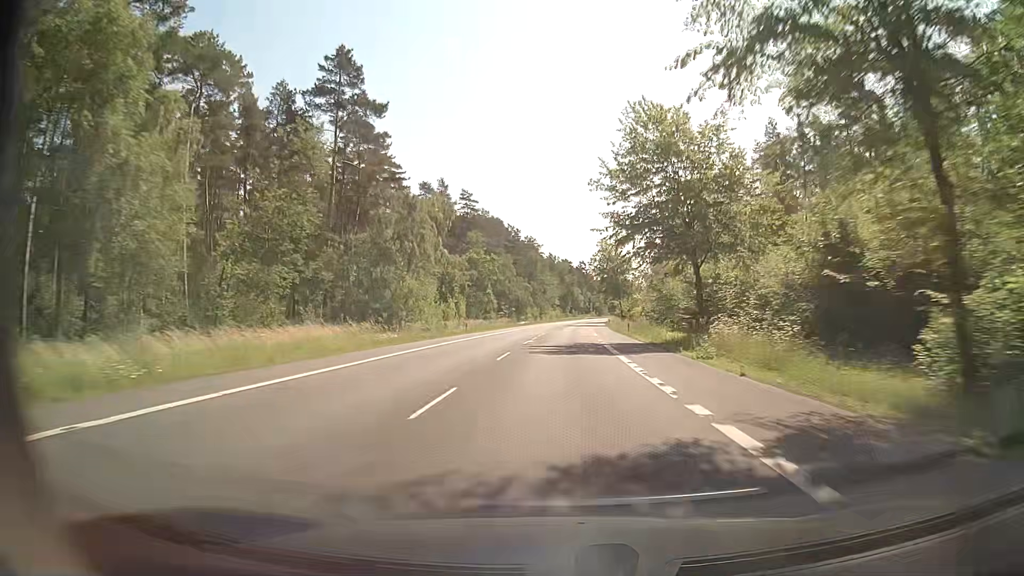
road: secondary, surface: asphalt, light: Day
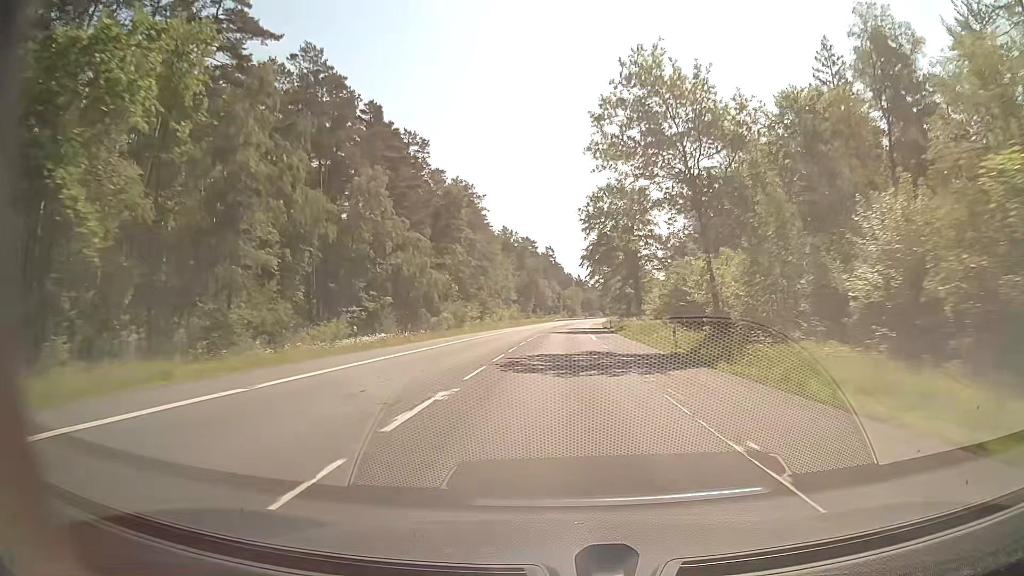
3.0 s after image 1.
(+1.8, +79.0) m; +3°
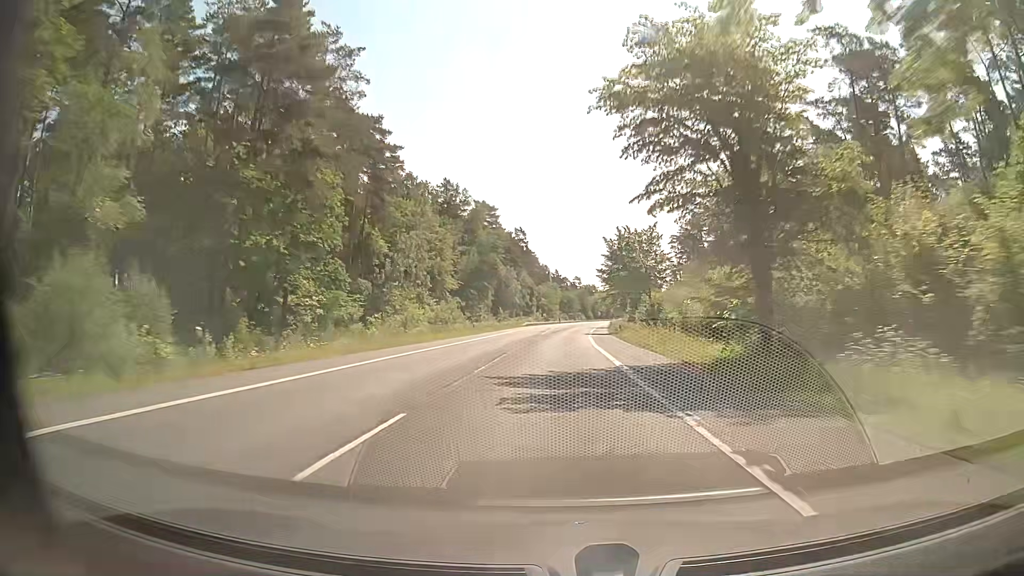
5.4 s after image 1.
(+1.2, +63.3) m; +2°
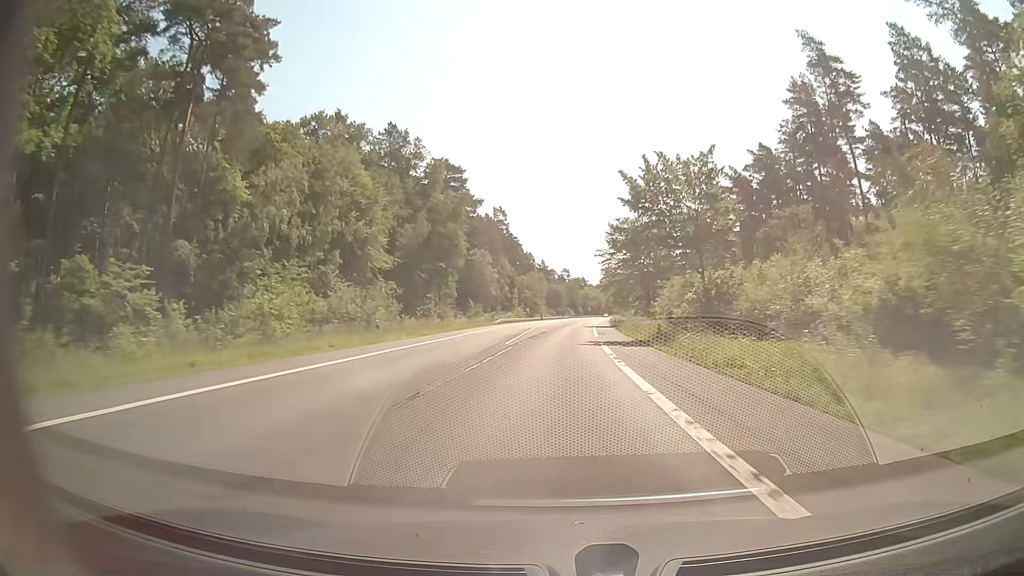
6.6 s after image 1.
(+0.3, +31.6) m; +1°
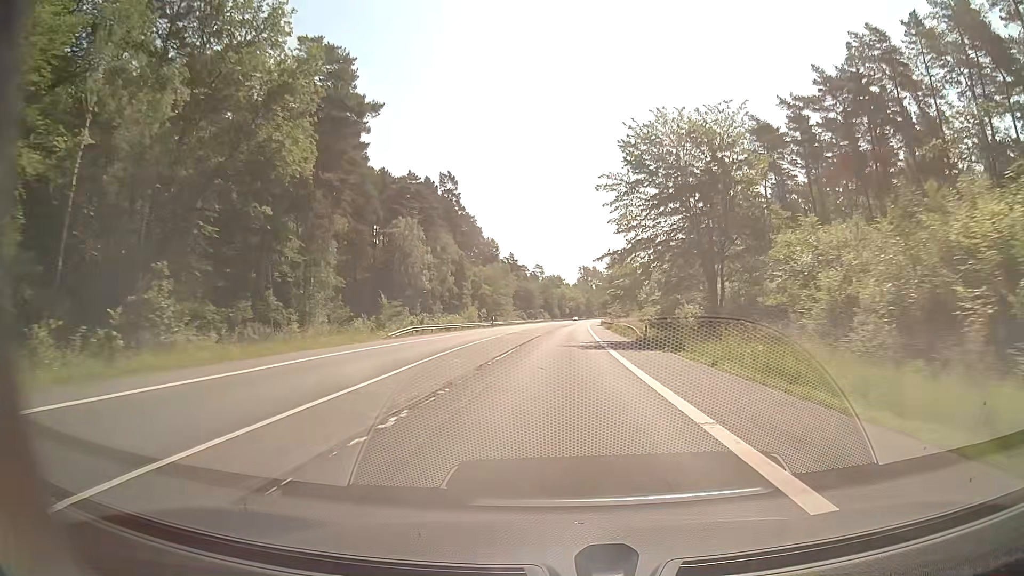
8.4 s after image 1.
(+0.8, +47.5) m; +2°
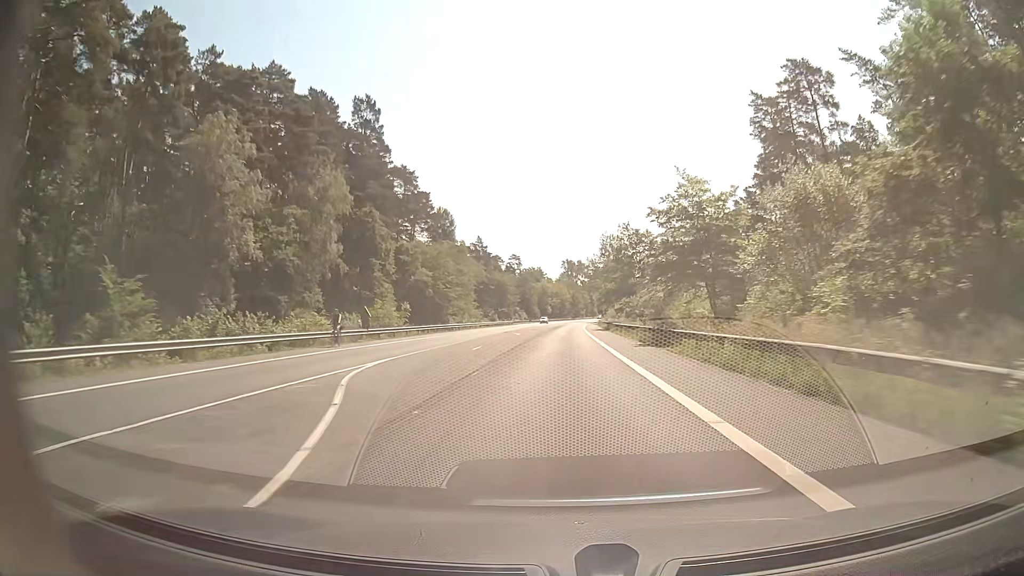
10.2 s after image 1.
(+0.6, +47.5) m; +2°
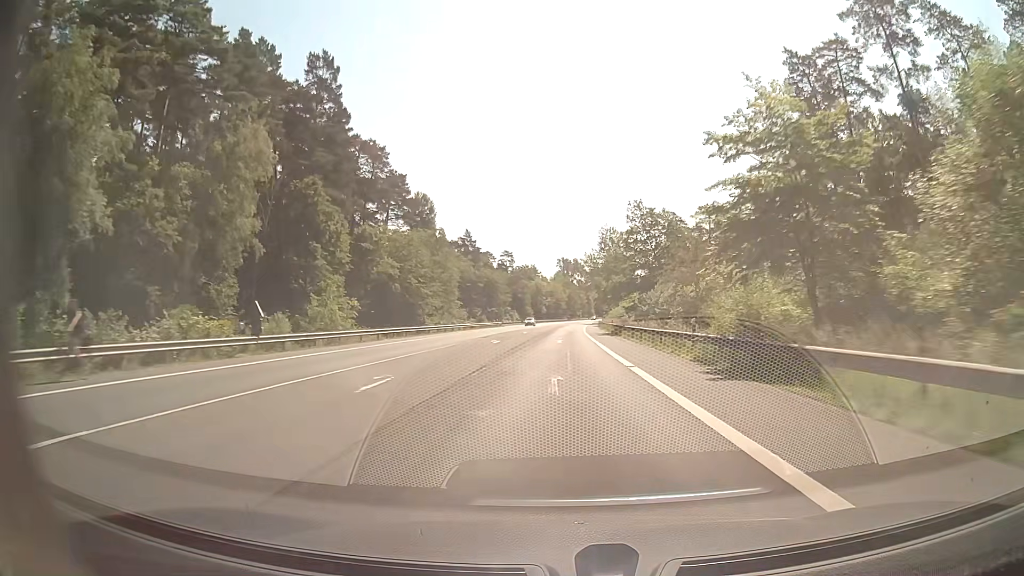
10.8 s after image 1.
(0.0, +15.8) m; 0°
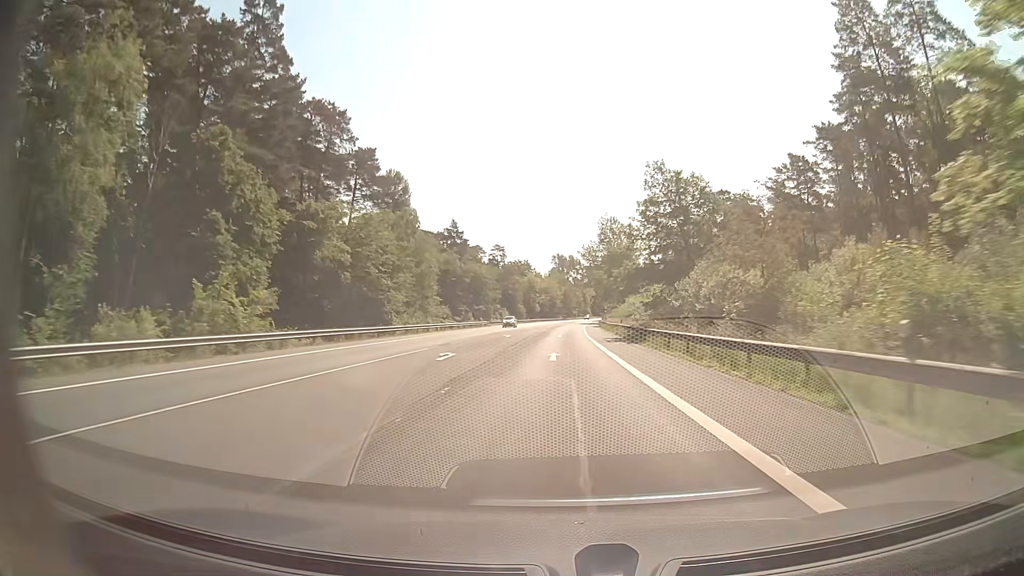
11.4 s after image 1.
(0.0, +15.8) m; 0°
(0, +10) (0, +20) (0, +30) (0, +40) (+1, +50) (+1, +60) (+1, +70) (+1, +80) (+2, +90) (+2, +100) m
